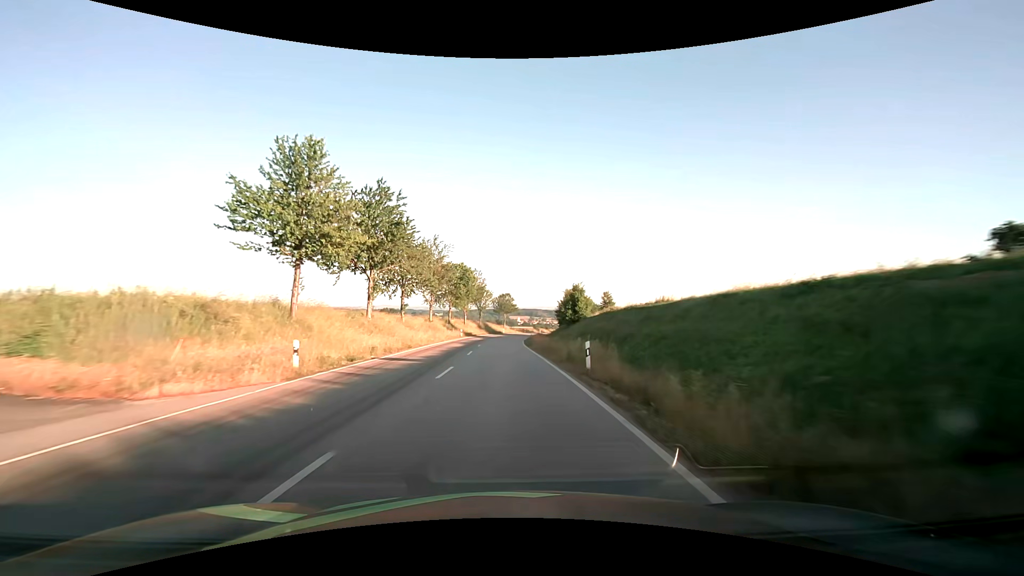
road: secondary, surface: asphalt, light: Day
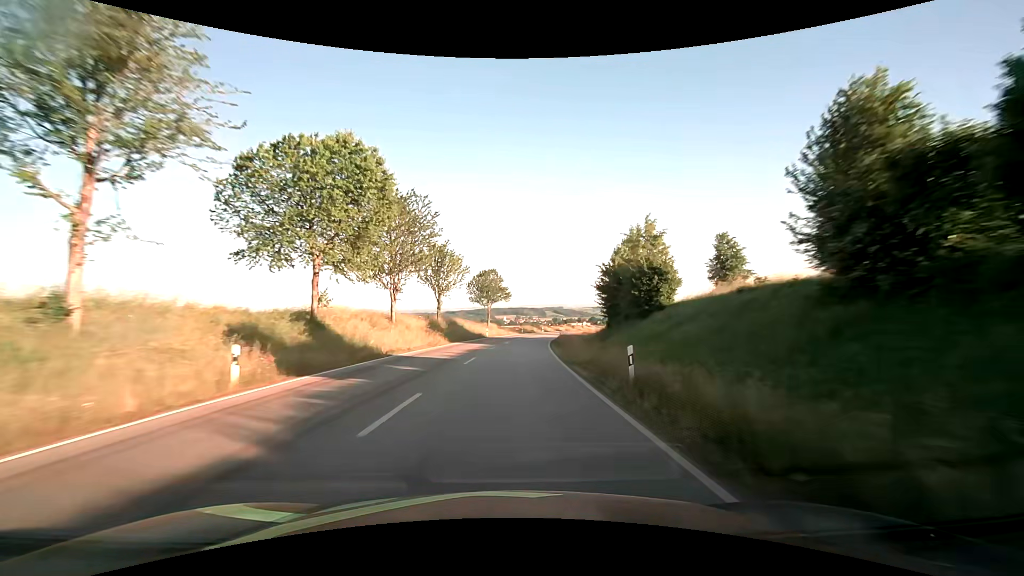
(-0.3, +55.4) m; +1°
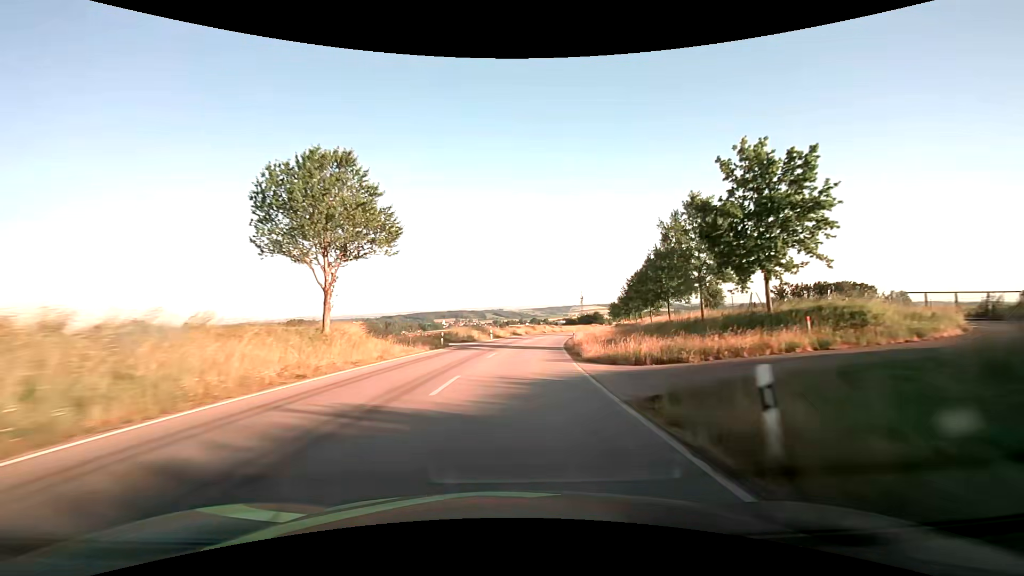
(+2.8, +56.0) m; +7°
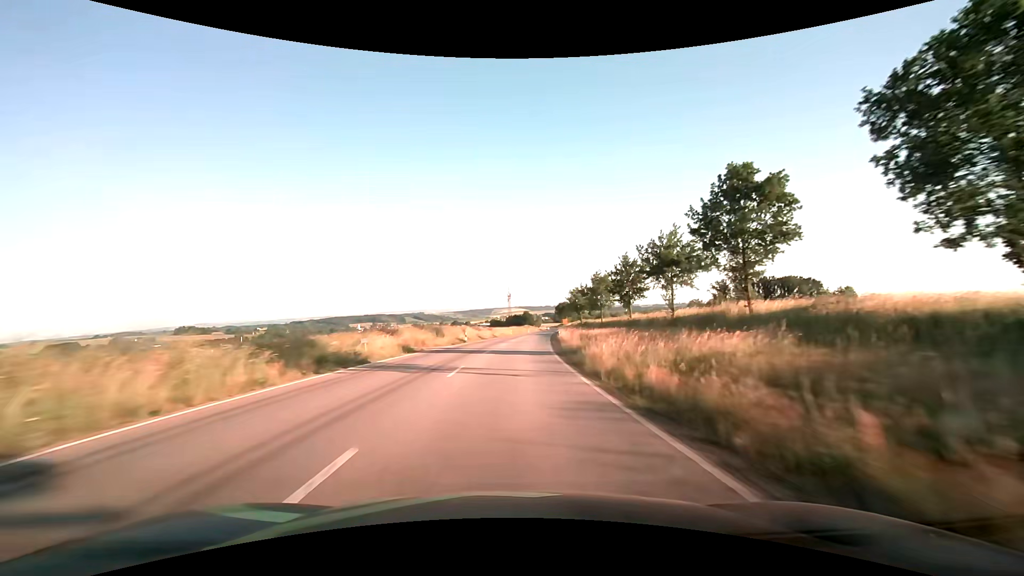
(+4.6, +55.9) m; +9°
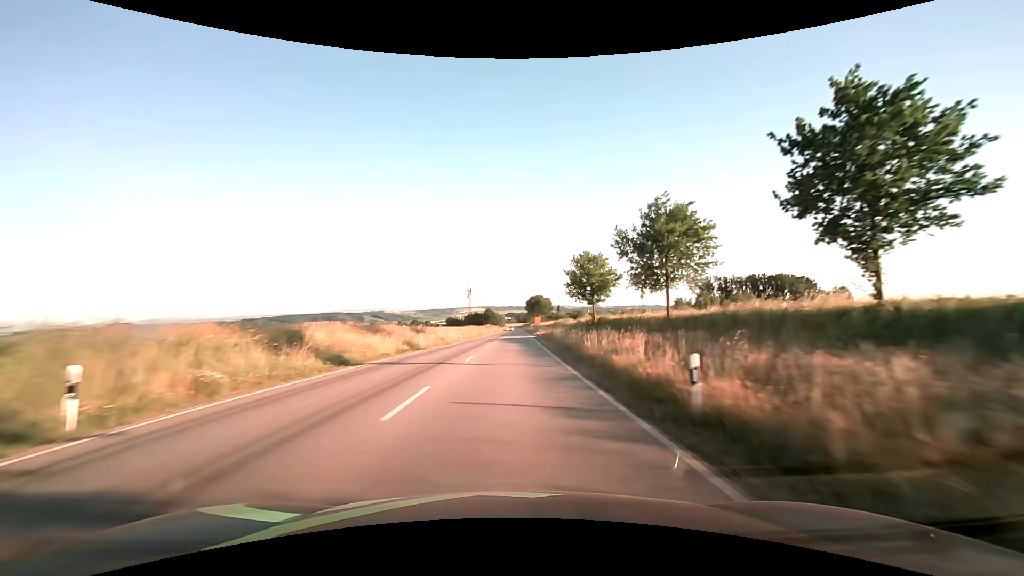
(+1.6, +42.1) m; +4°
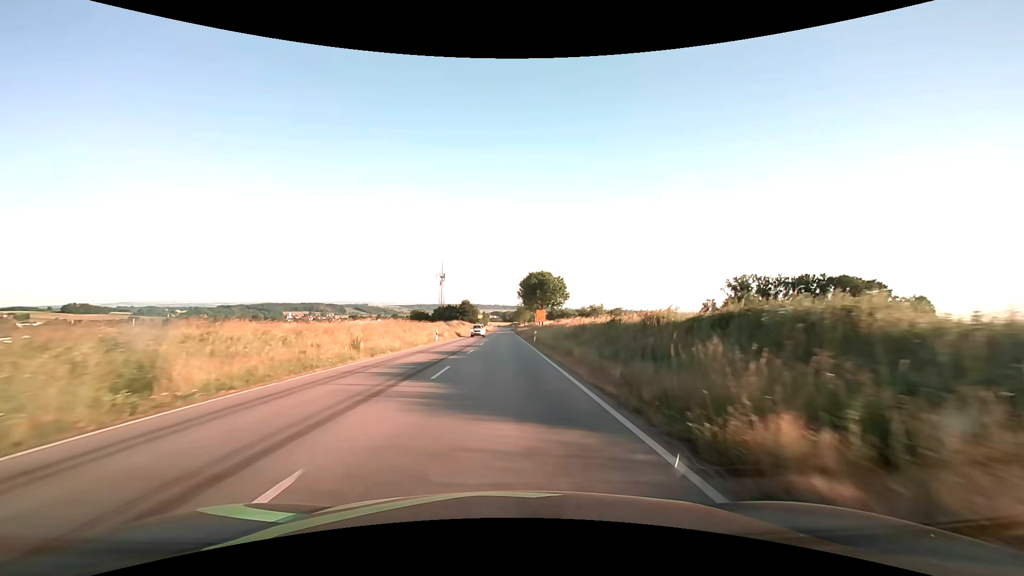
(+1.3, +66.1) m; +2°
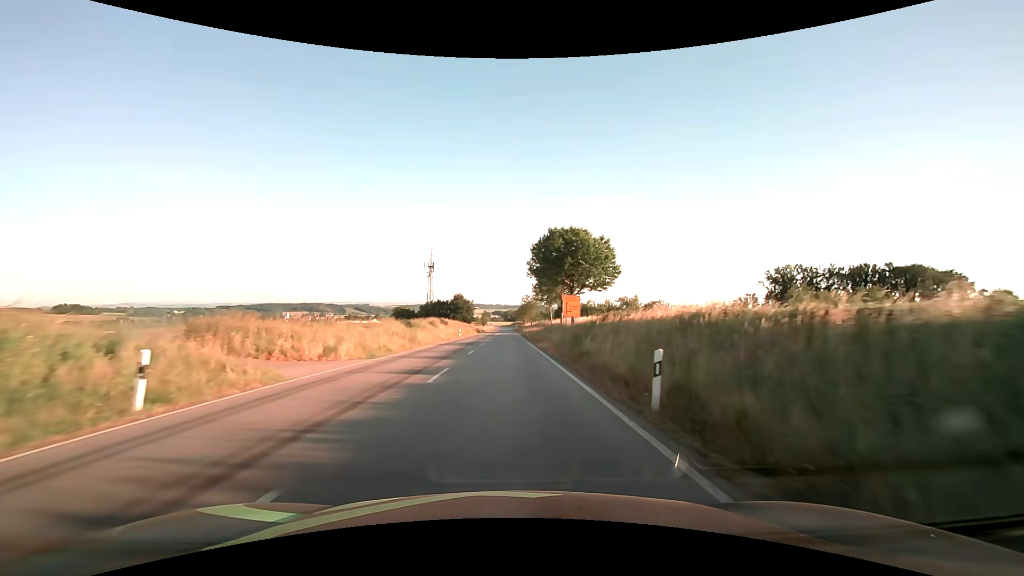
(0.0, +36.5) m; 0°
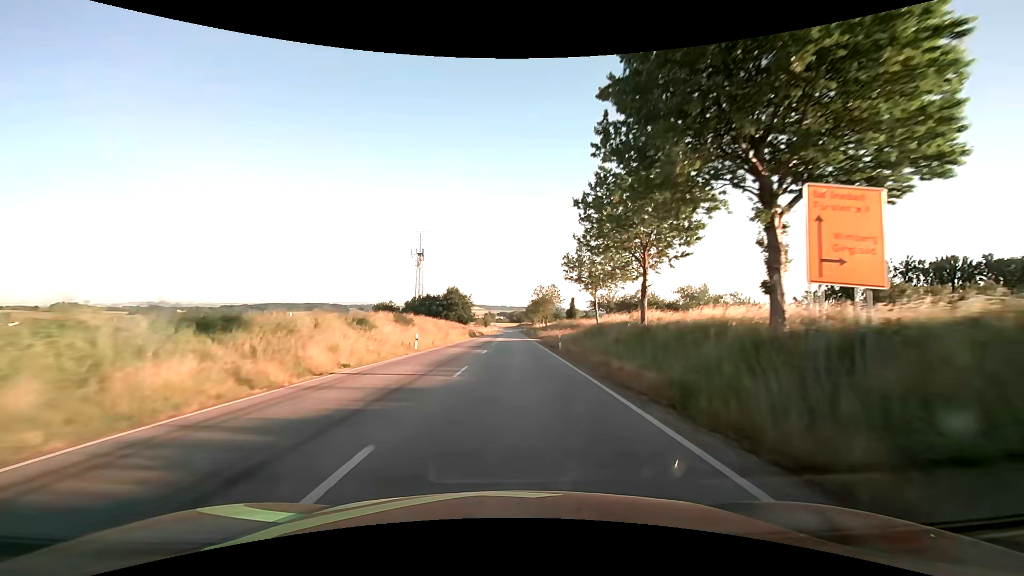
(-0.2, +34.3) m; -1°
(0, +10) (0, +20) (0, +30) (0, +40) (0, +50) (0, +60) (+1, +70) (+1, +80) (+1, +90) (+1, +100) m
